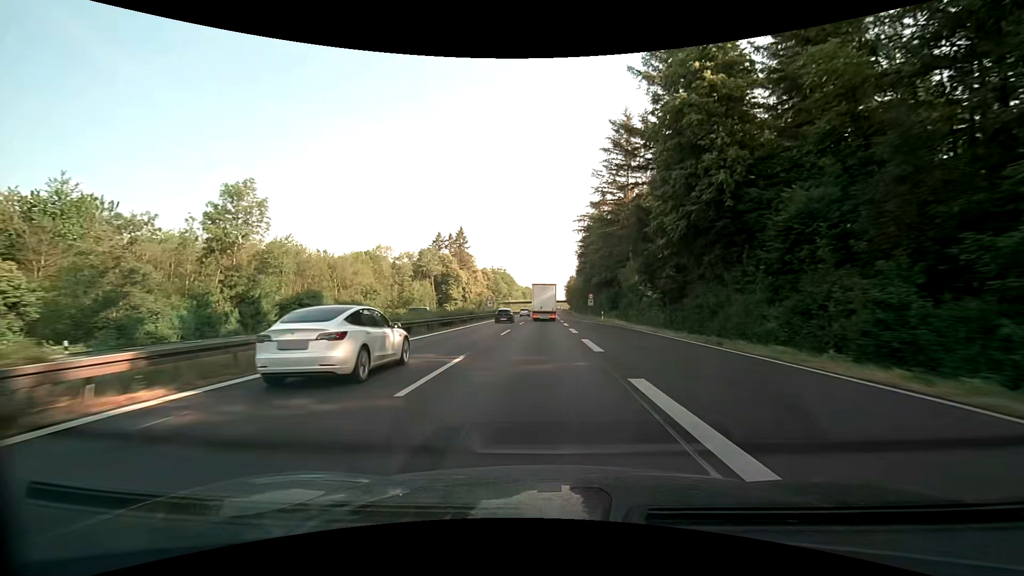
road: motorway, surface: asphalt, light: Day
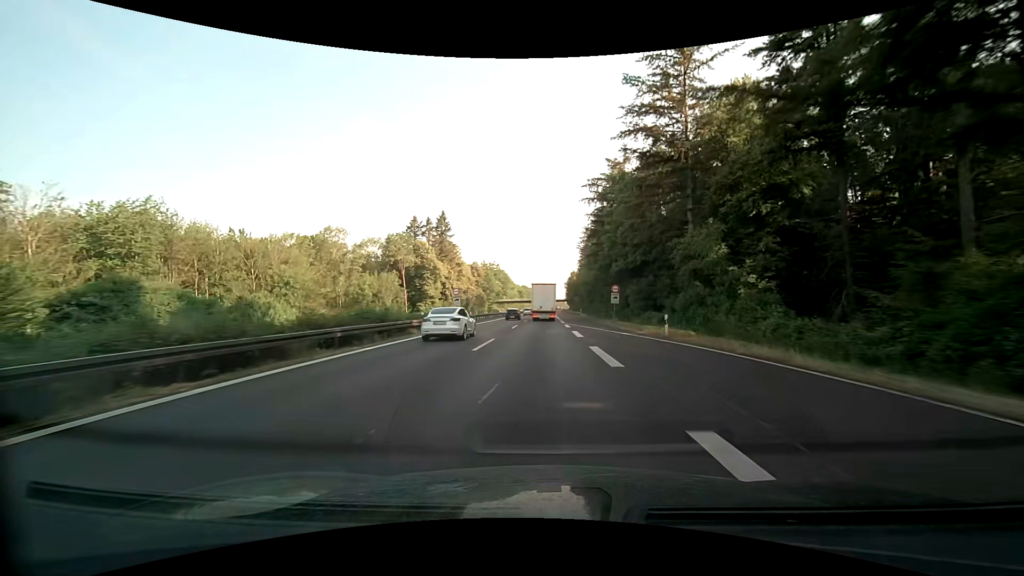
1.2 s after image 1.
(0.0, +27.8) m; 0°
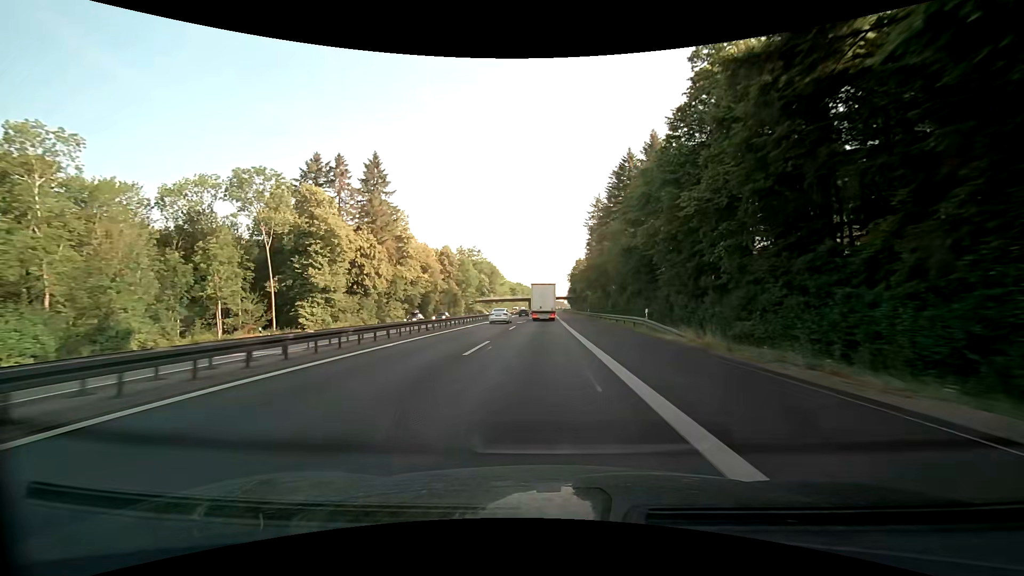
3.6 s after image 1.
(+0.4, +55.6) m; 0°
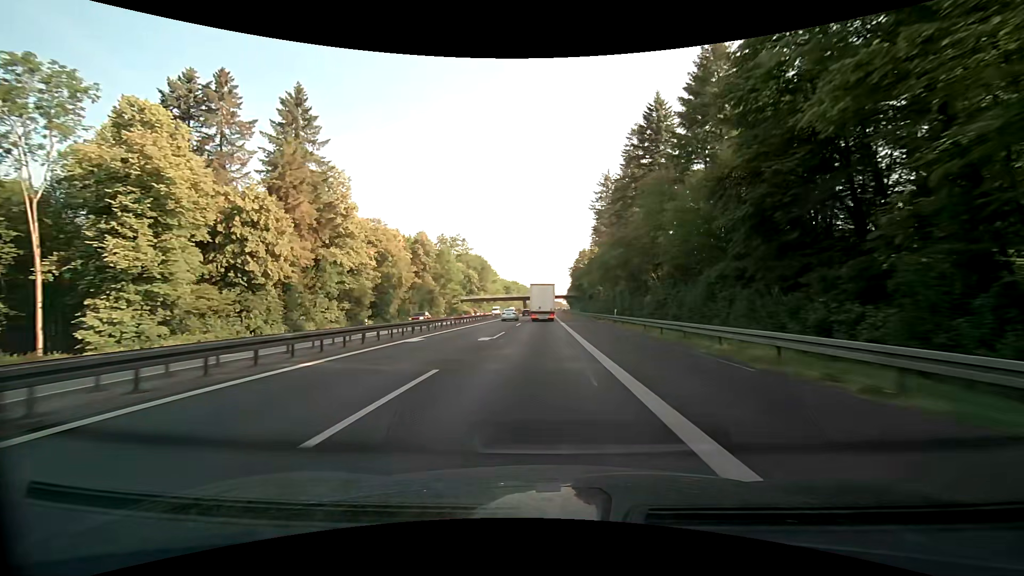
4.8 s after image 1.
(0.0, +27.8) m; 0°
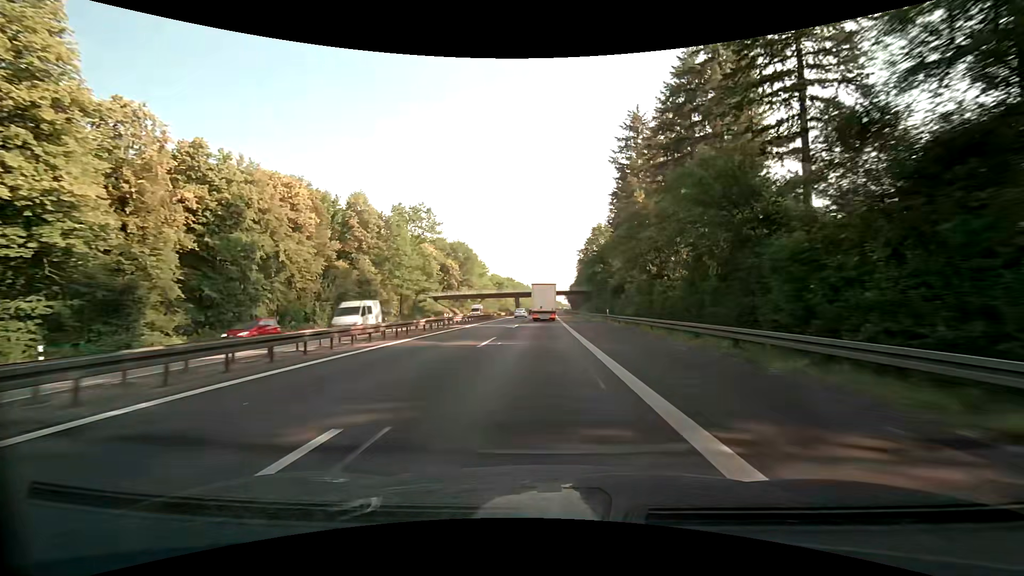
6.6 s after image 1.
(0.0, +41.6) m; 0°
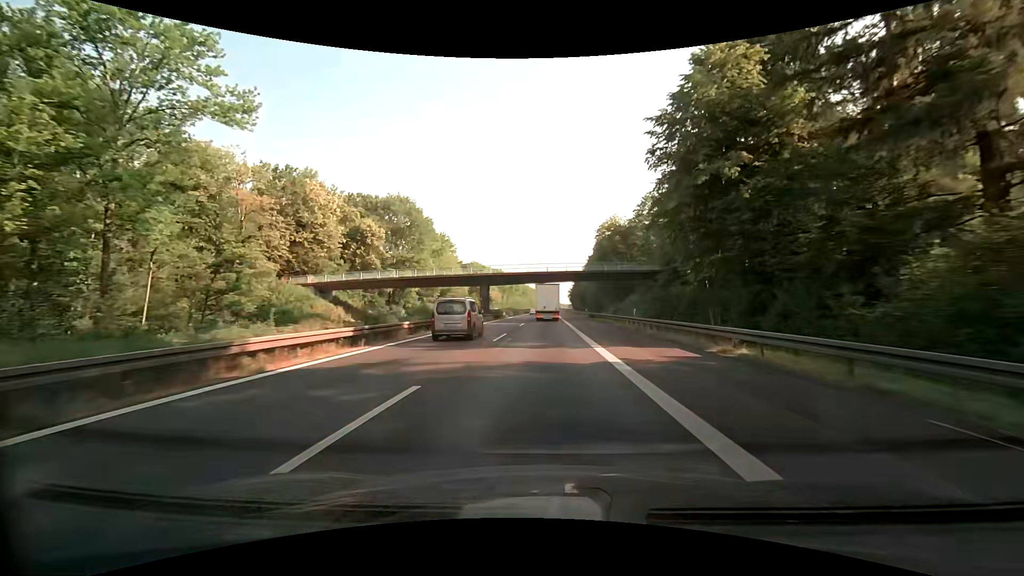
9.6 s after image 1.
(+0.1, +69.3) m; 0°
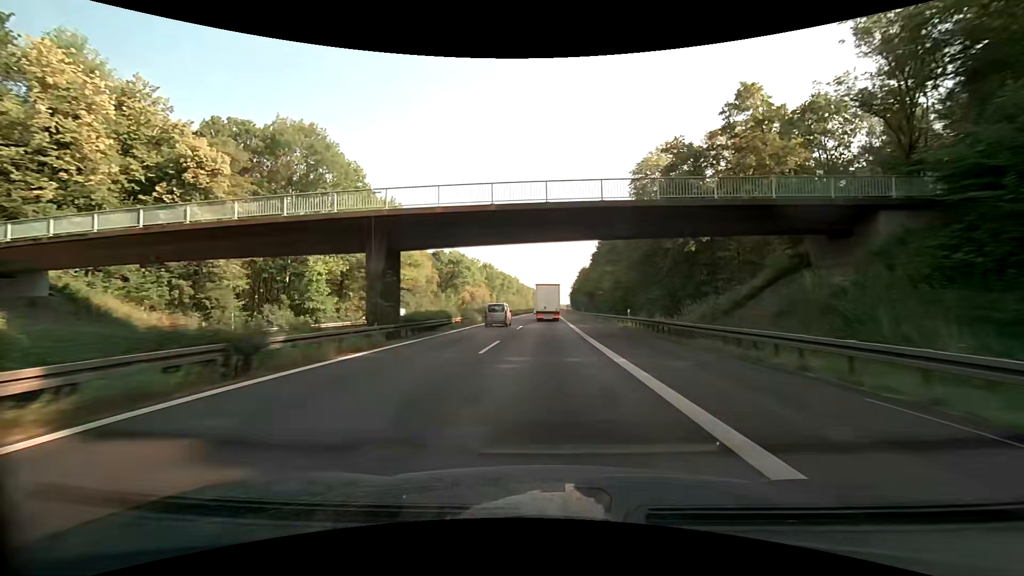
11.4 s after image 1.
(0.0, +41.6) m; 0°
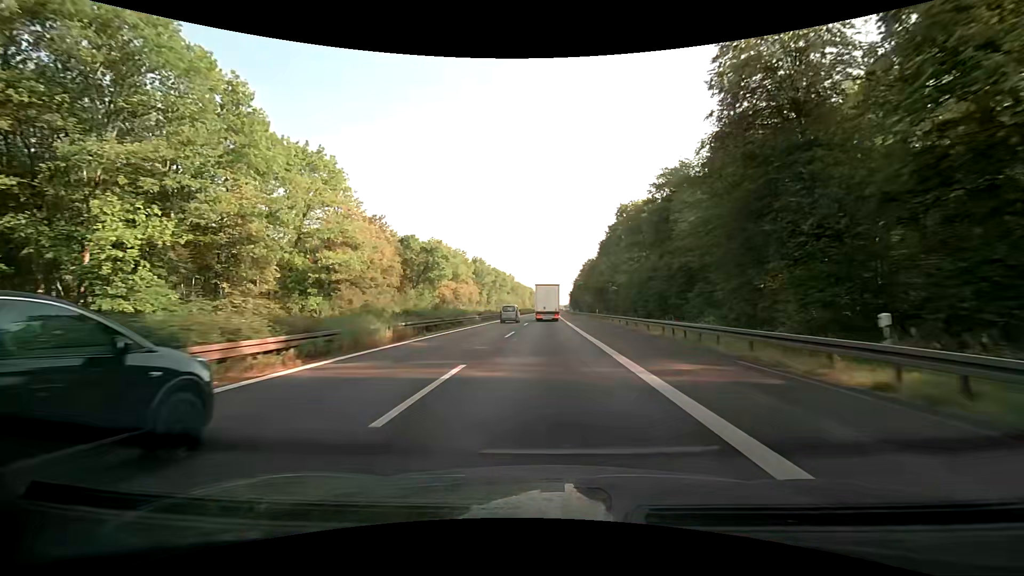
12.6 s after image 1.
(0.0, +27.7) m; -1°
(0, +10) (0, +20) (0, +30) (0, +40) (+1, +50) (+1, +60) (+1, +70) (+1, +80) (+2, +90) (+2, +100) m
